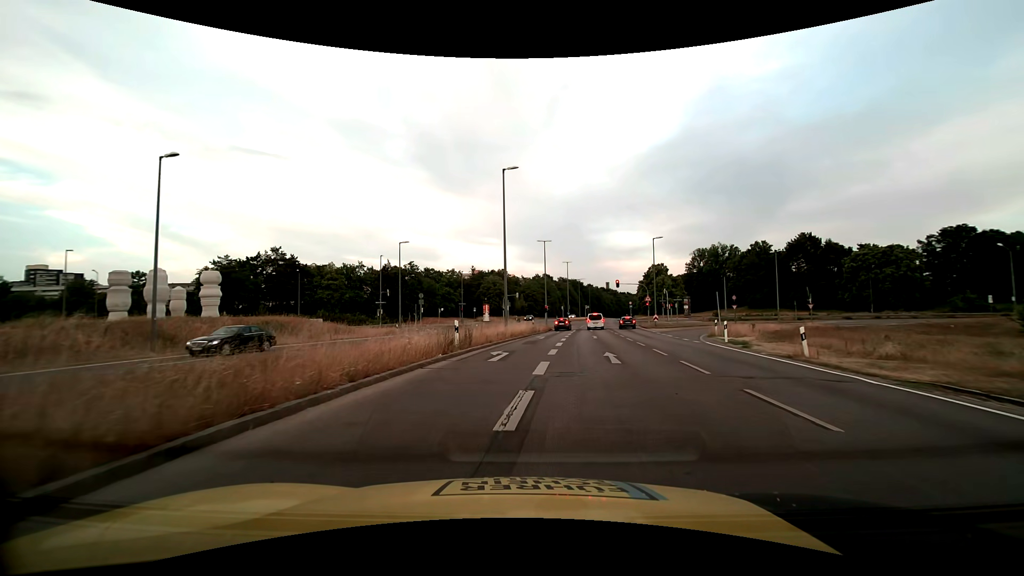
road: trunk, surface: asphalt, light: Day
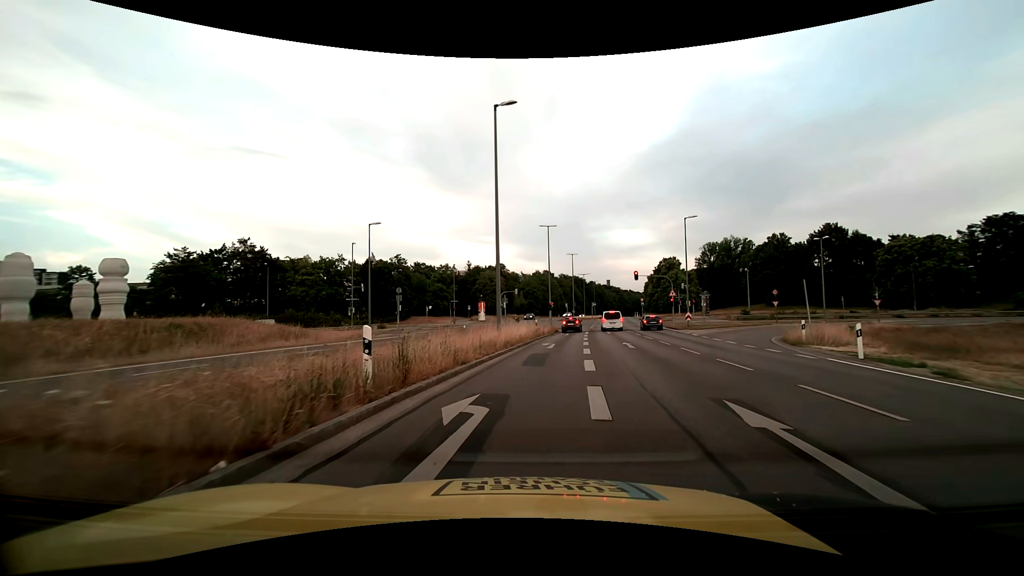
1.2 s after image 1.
(-0.1, +11.0) m; 0°
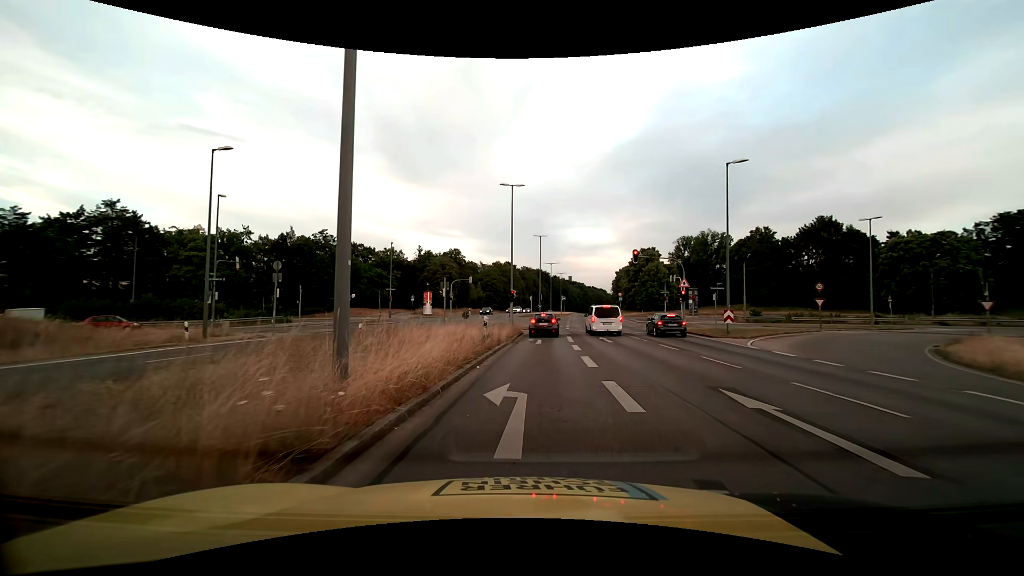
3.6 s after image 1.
(+0.6, +17.2) m; +4°
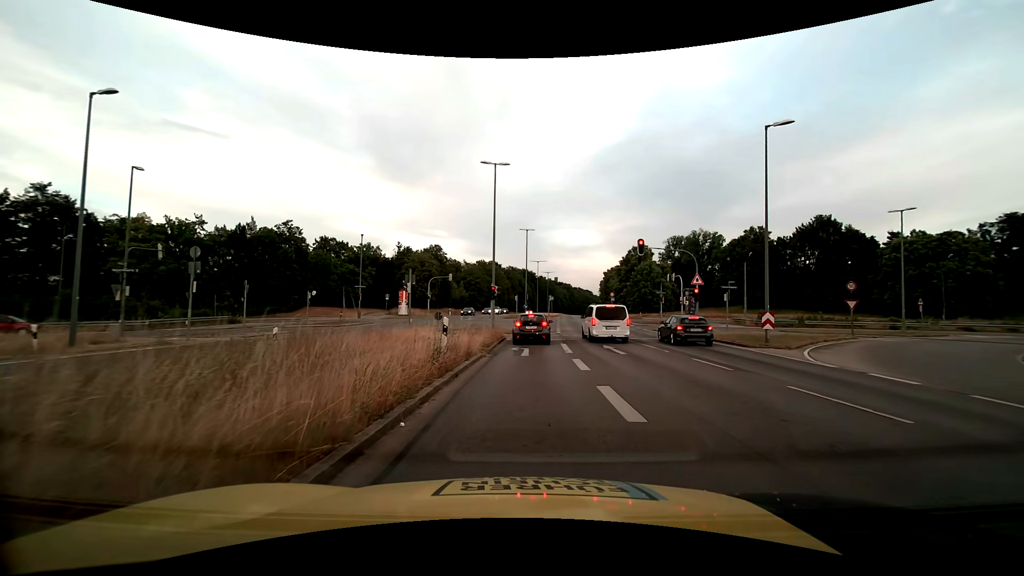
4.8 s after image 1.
(+0.1, +6.4) m; +2°
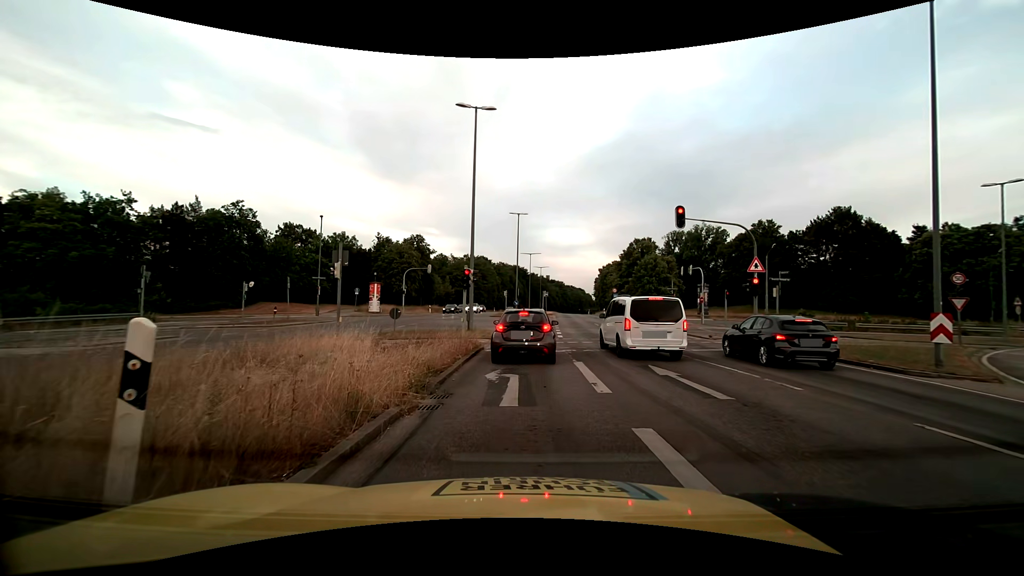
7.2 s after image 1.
(+0.1, +9.7) m; +1°
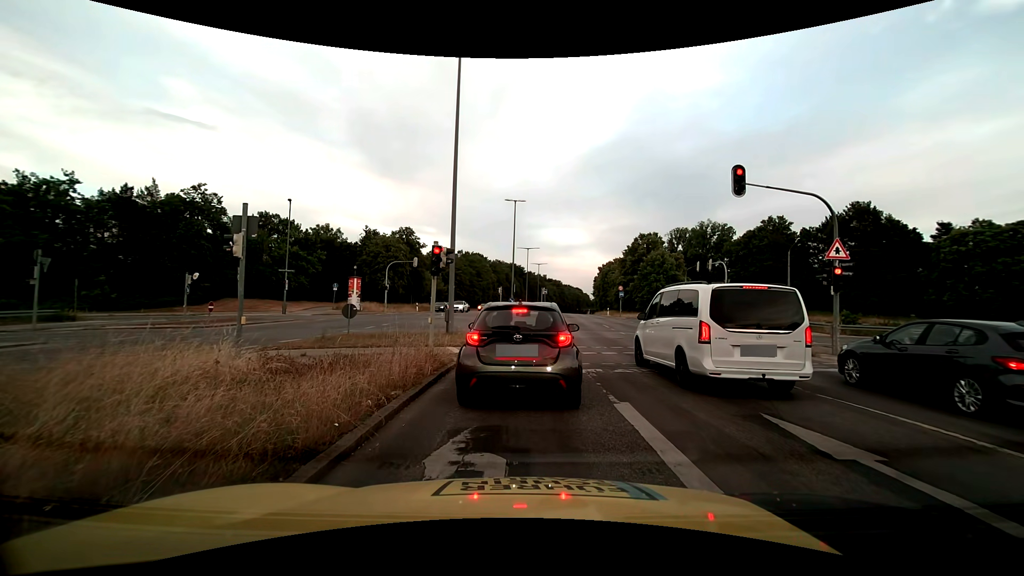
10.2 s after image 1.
(0.0, +6.3) m; 0°
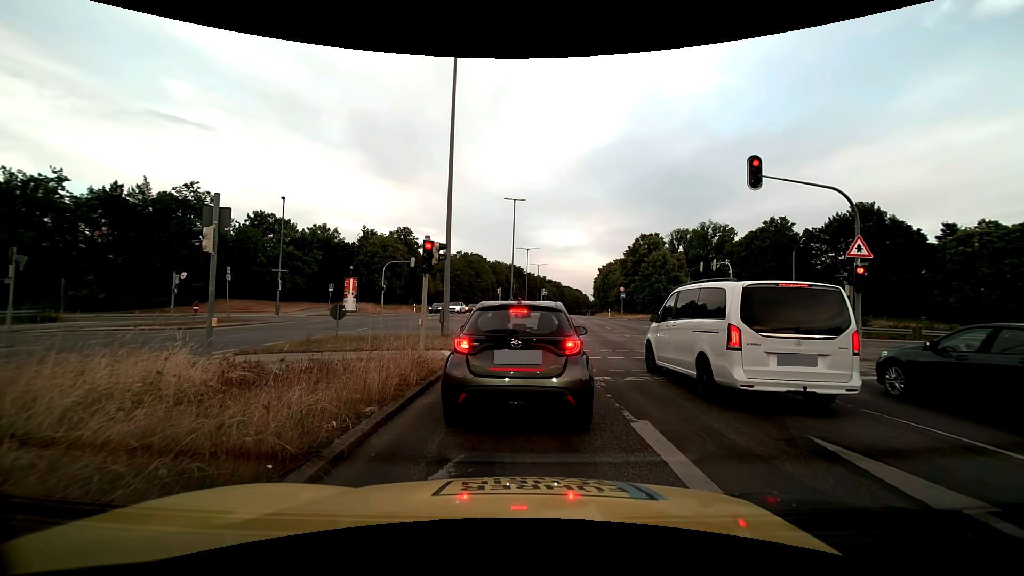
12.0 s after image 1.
(0.0, +1.1) m; 0°
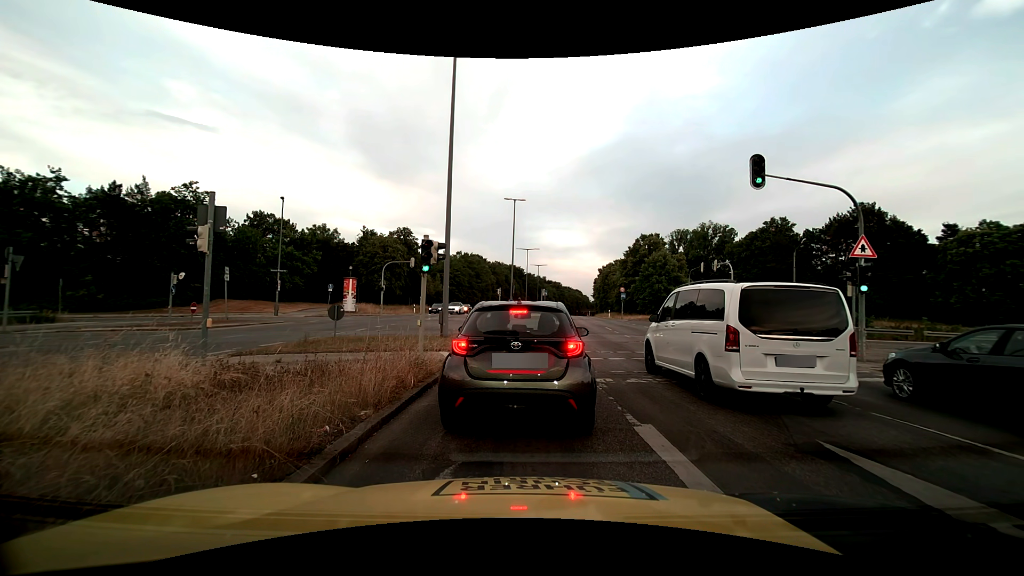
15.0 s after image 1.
(0.0, +0.3) m; 0°
(0, +10) (0, +20) (-2, +30) (-7, +38) (-16, +42) (-26, +41) (-35, +37) (-44, +32) (-53, +27) (-61, +22) m
